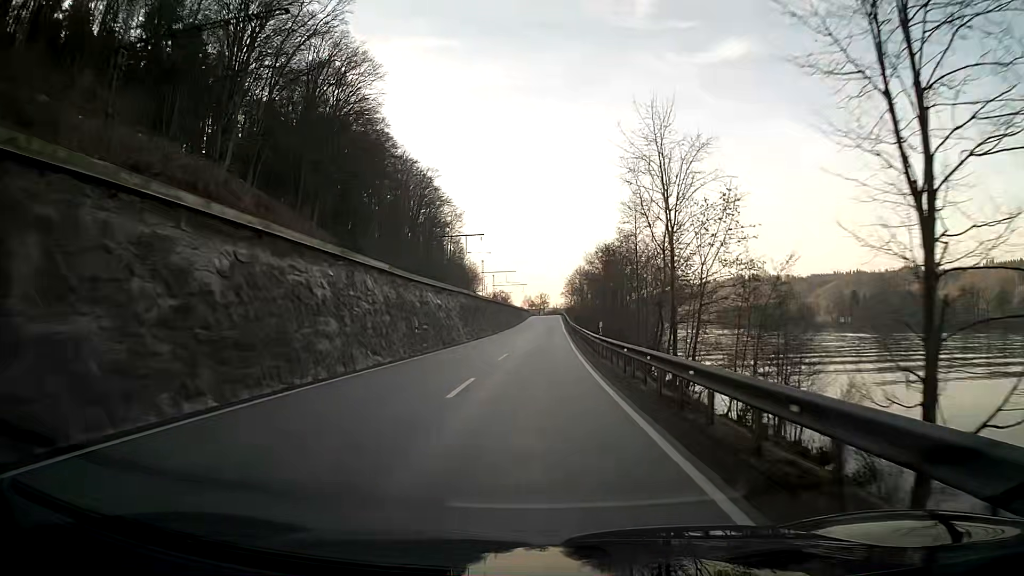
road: primary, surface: asphalt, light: Day
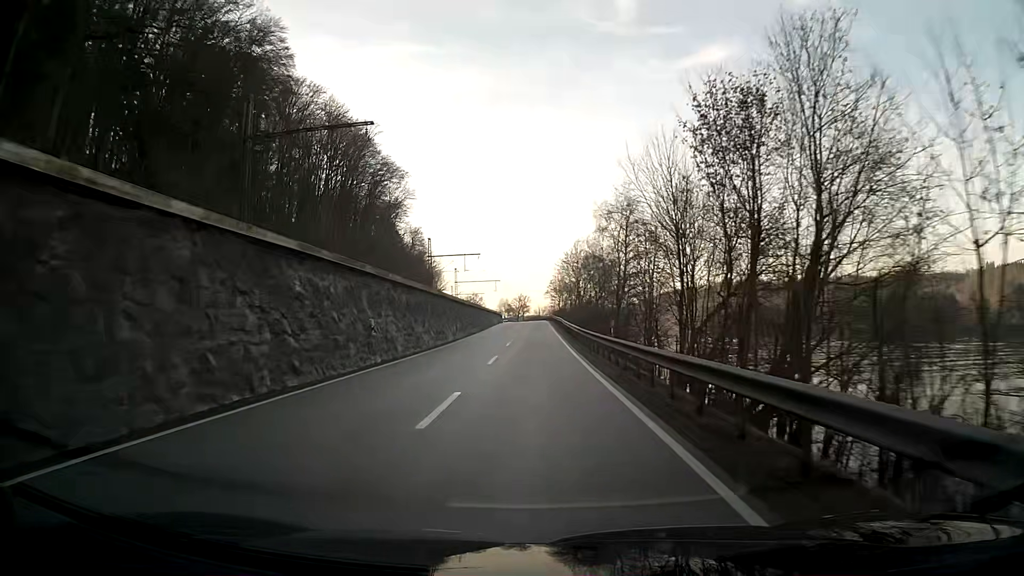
(+0.7, +51.5) m; +1°
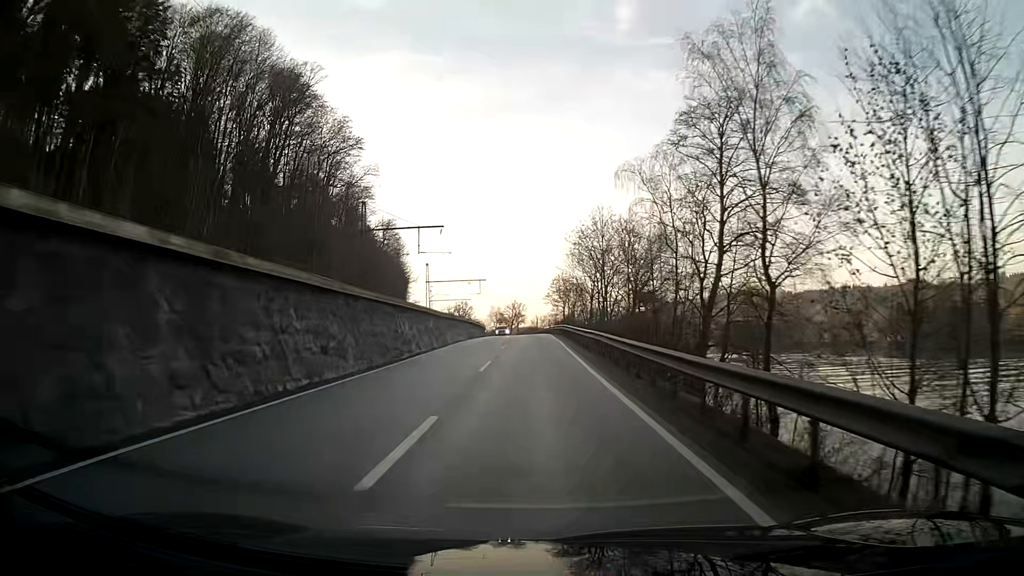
(+0.2, +38.4) m; 0°
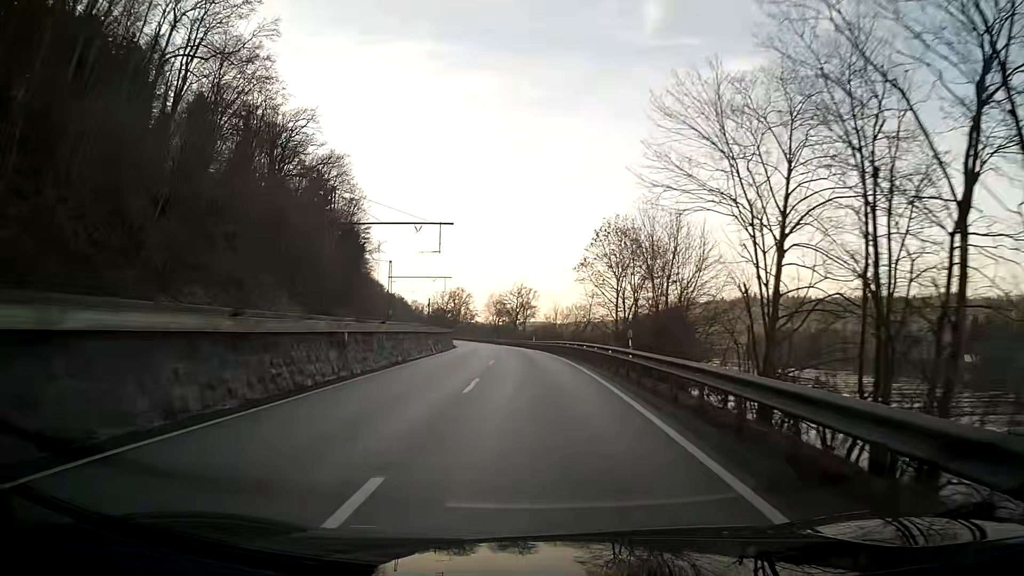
(-0.5, +63.6) m; -1°
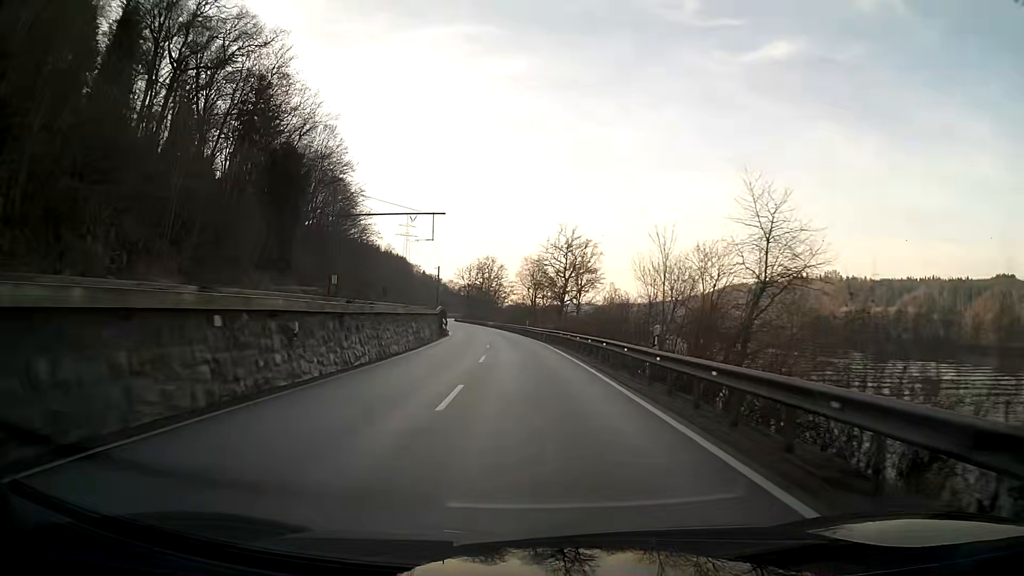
(-1.6, +51.6) m; -4°
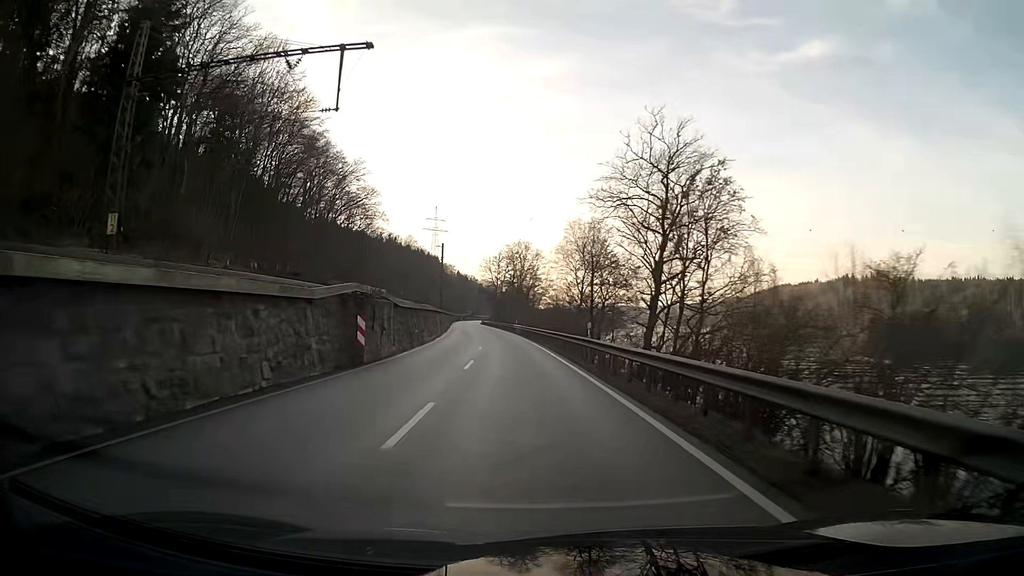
(-1.1, +39.0) m; -4°
